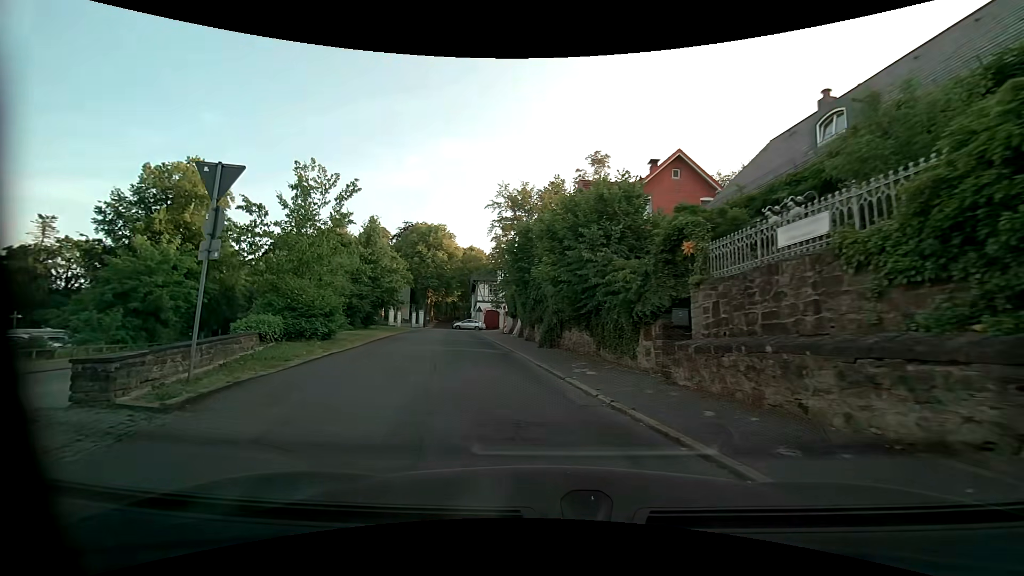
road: residential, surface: asphalt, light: Day
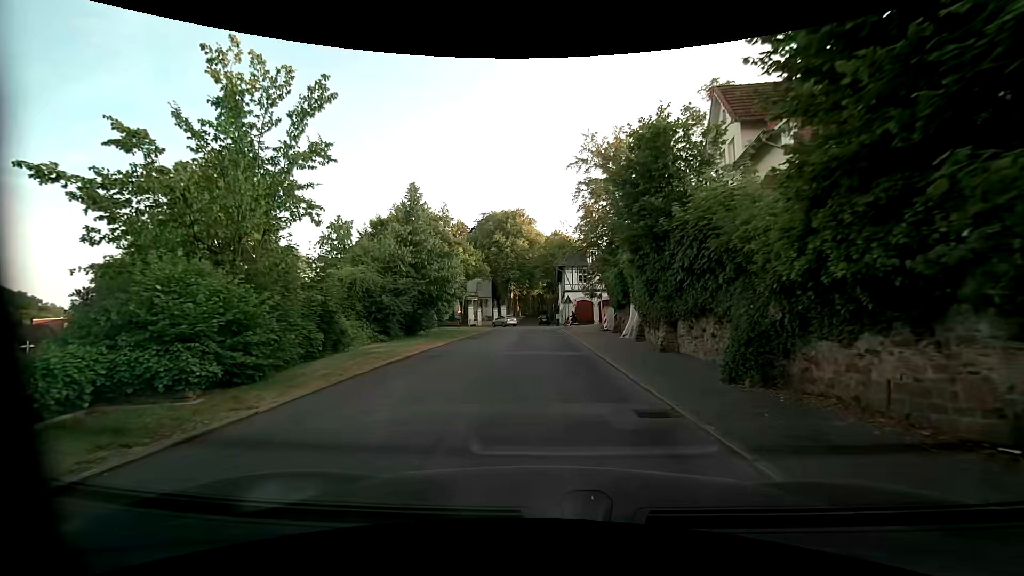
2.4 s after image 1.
(-1.3, +12.3) m; -11°
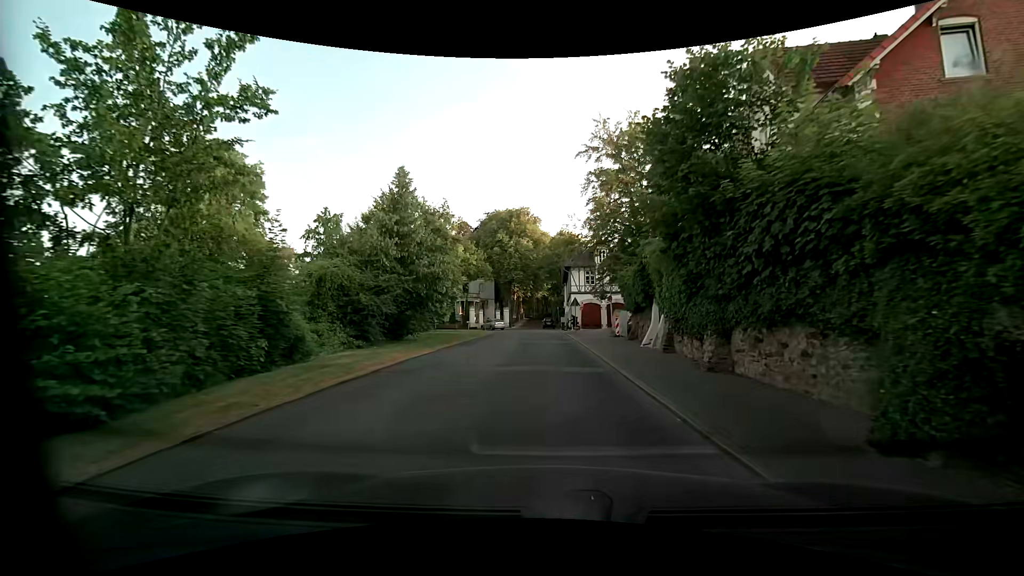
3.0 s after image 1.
(0.0, +3.7) m; 0°
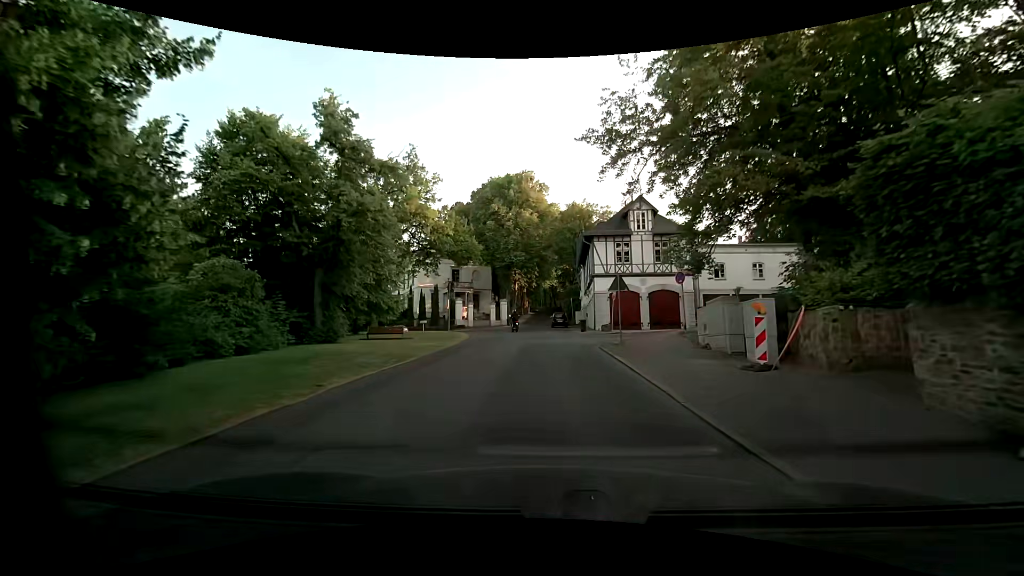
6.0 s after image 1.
(0.0, +20.3) m; -1°
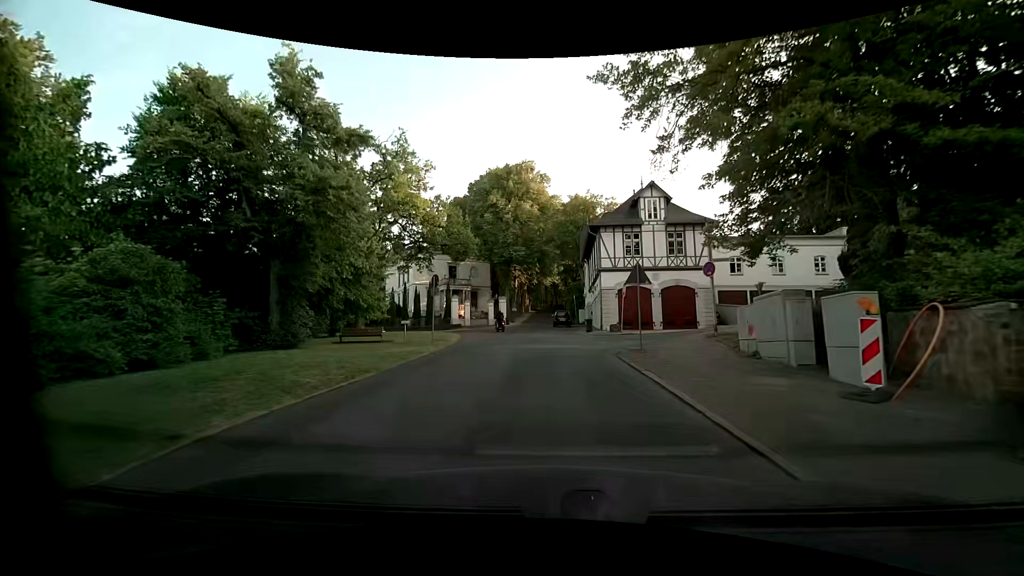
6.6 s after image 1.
(+0.1, +3.8) m; +1°
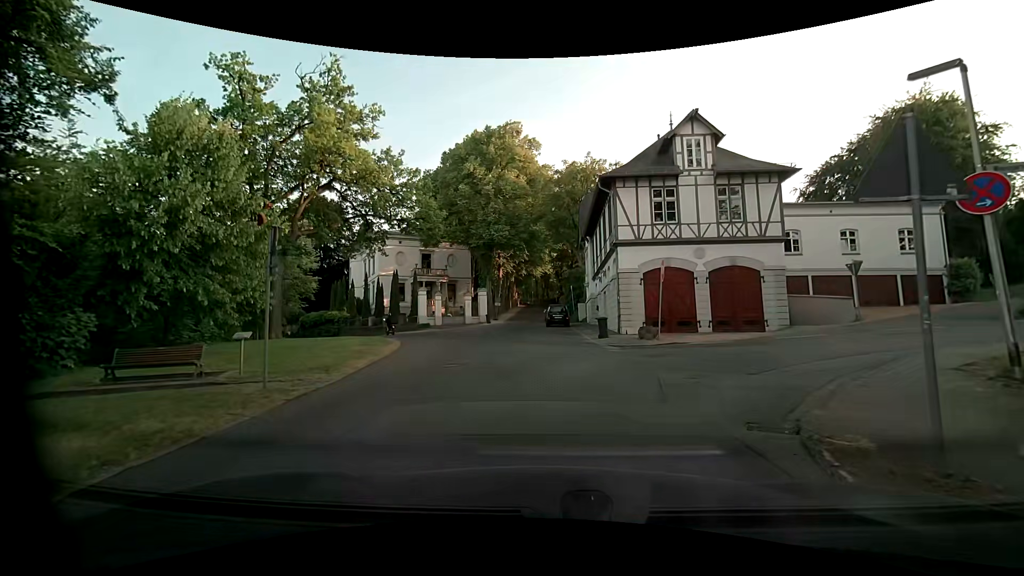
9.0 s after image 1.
(-0.1, +11.9) m; +3°
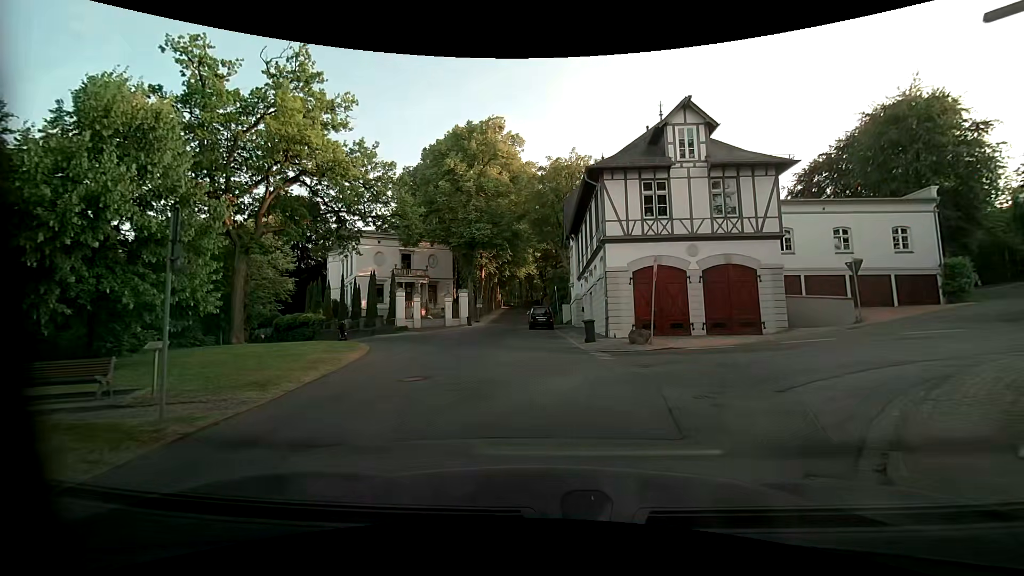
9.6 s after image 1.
(-0.1, +1.8) m; +1°
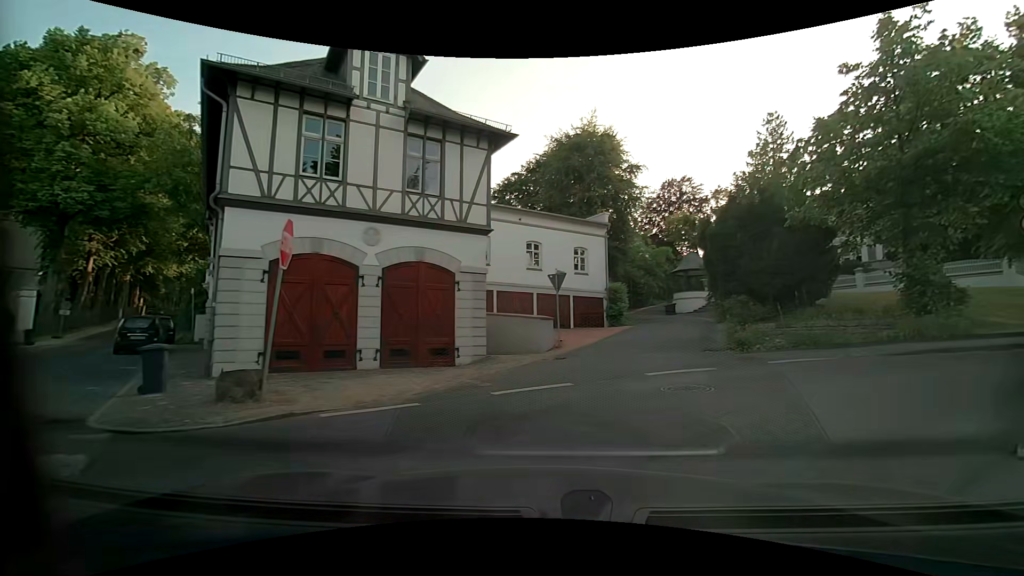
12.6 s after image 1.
(+1.6, +8.7) m; +31°
